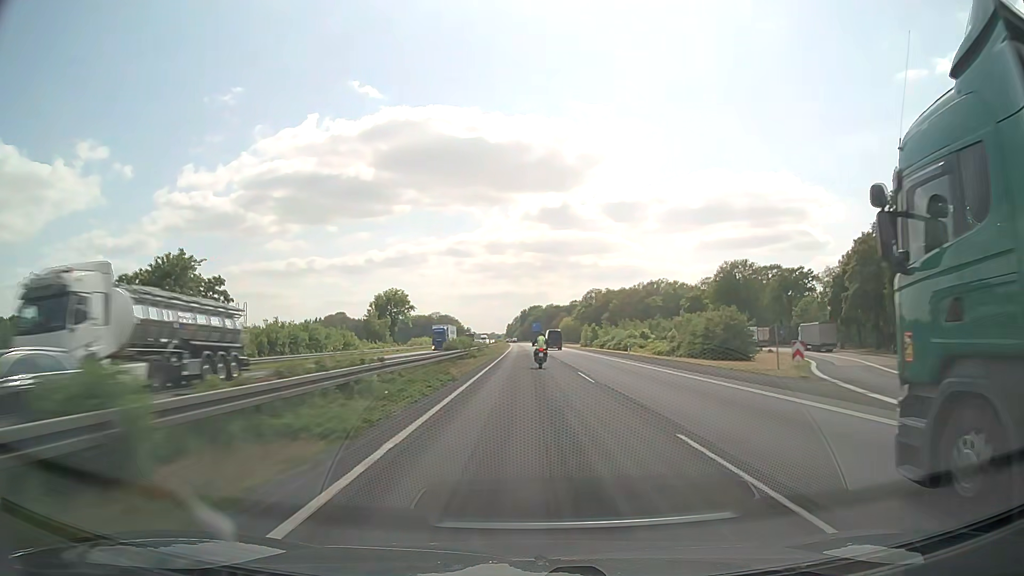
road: motorway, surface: asphalt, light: Day
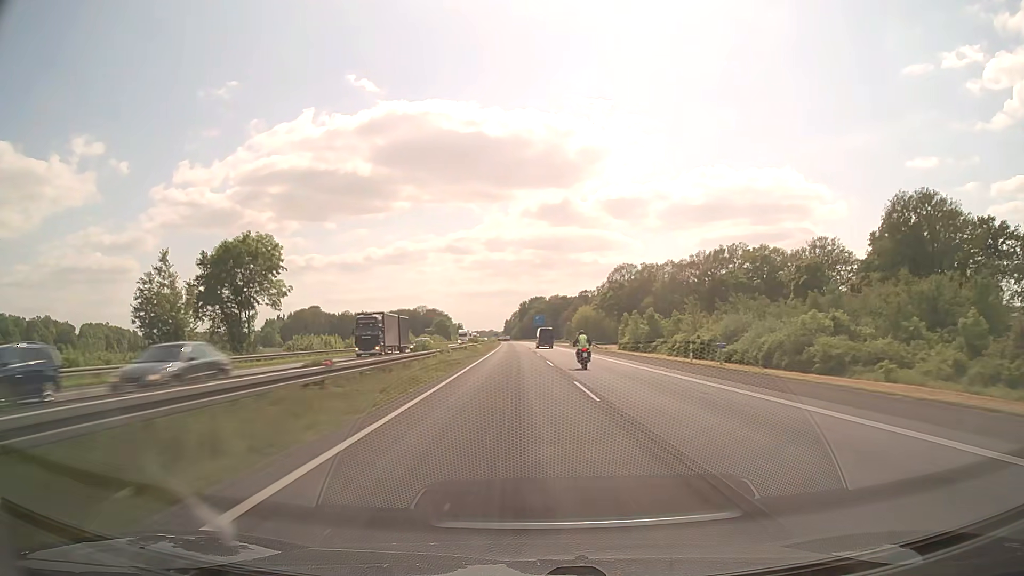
(-0.2, +78.7) m; 0°
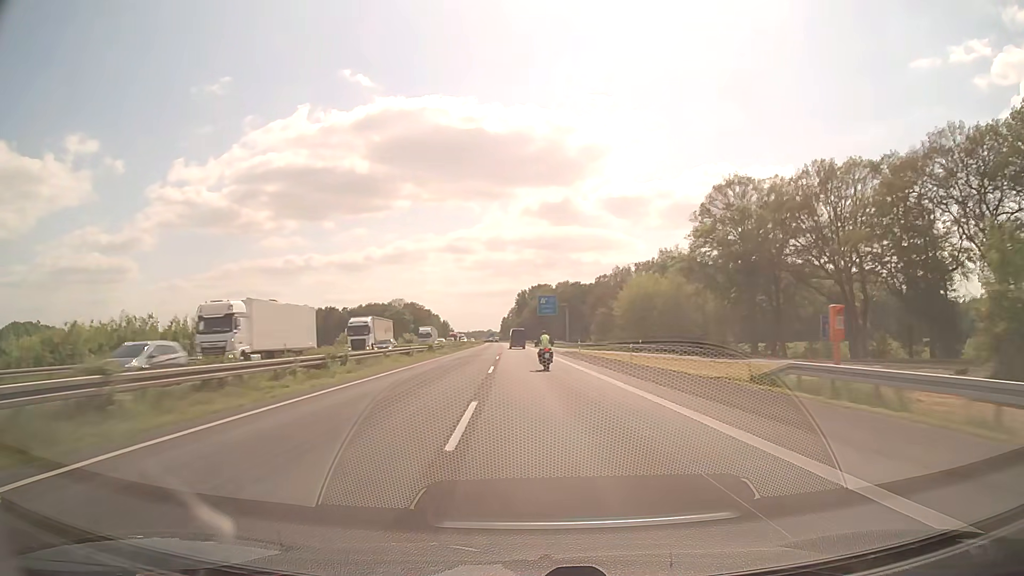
(+0.4, +96.3) m; 0°
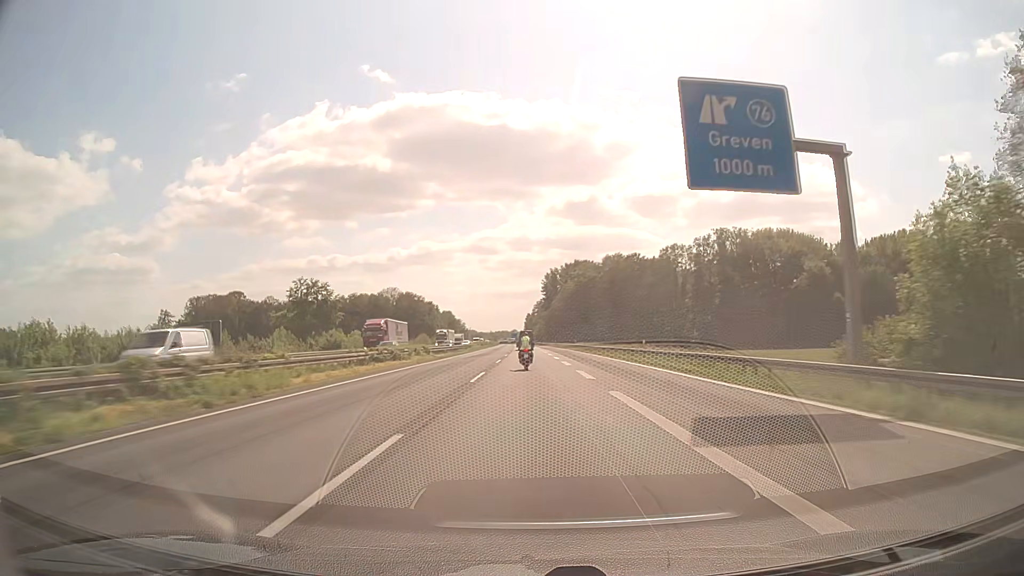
(-2.1, +94.9) m; -2°
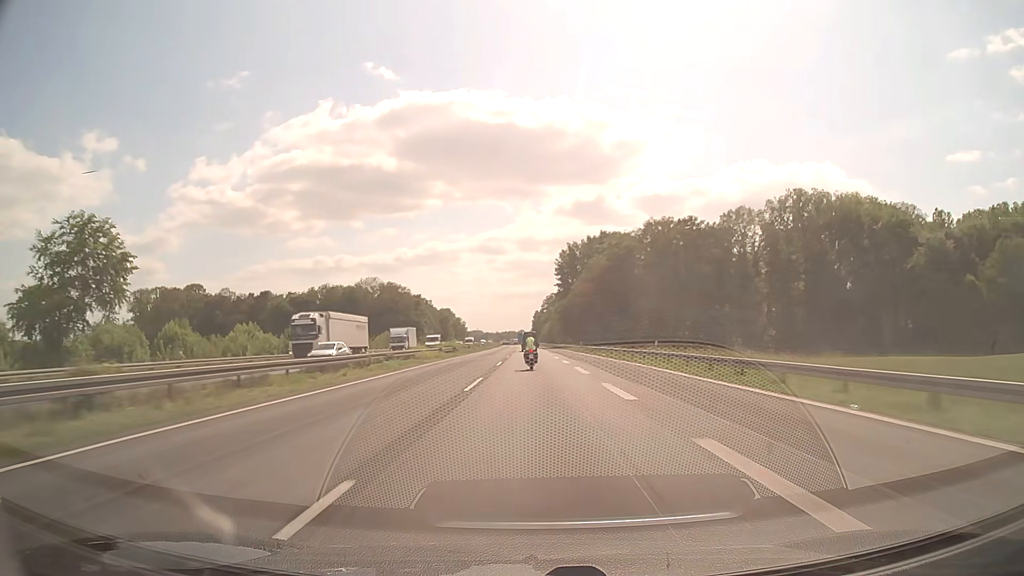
(-0.2, +57.2) m; -1°
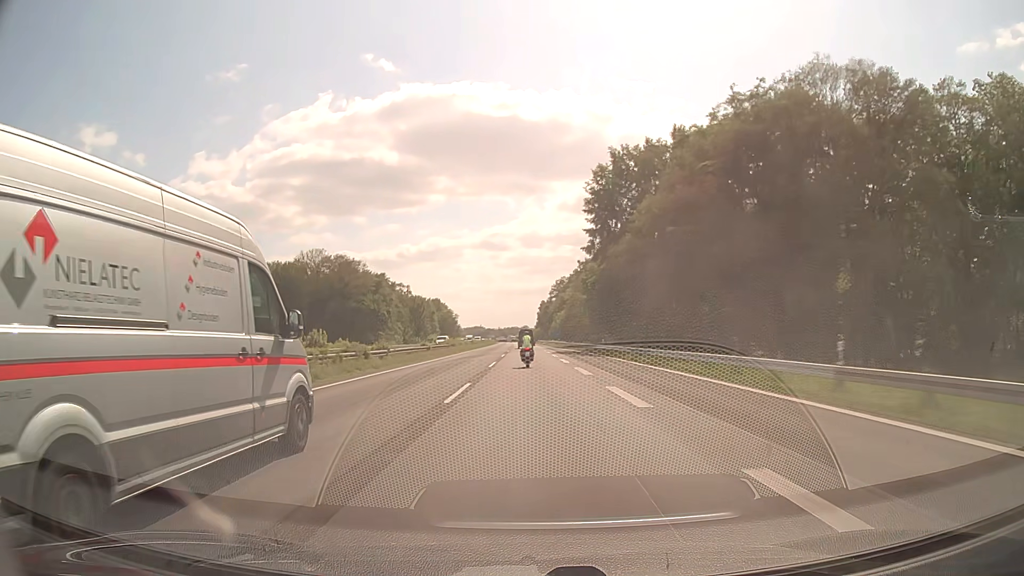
(-0.2, +76.2) m; 0°
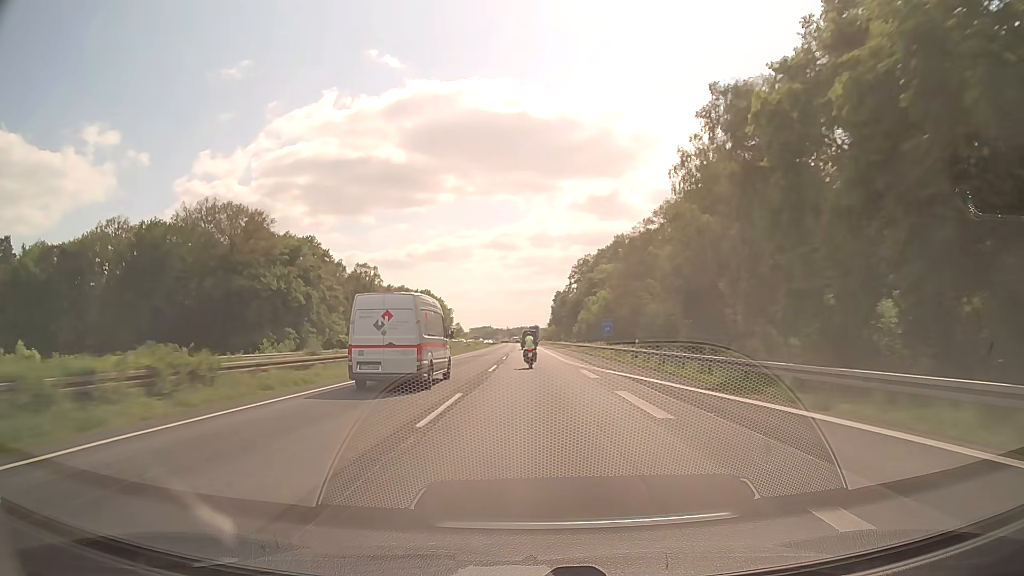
(-0.5, +75.8) m; -1°
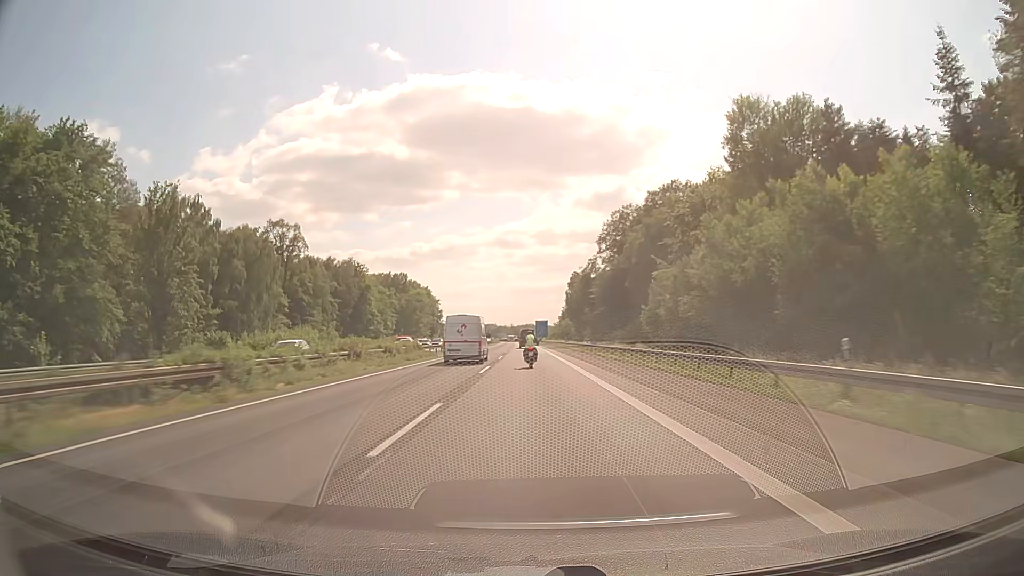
(-0.2, +74.7) m; -1°
(0, +10) (0, +20) (0, +30) (0, +40) (0, +50) (0, +60) (0, +70) (0, +80) (-1, +90) (-1, +100) m
